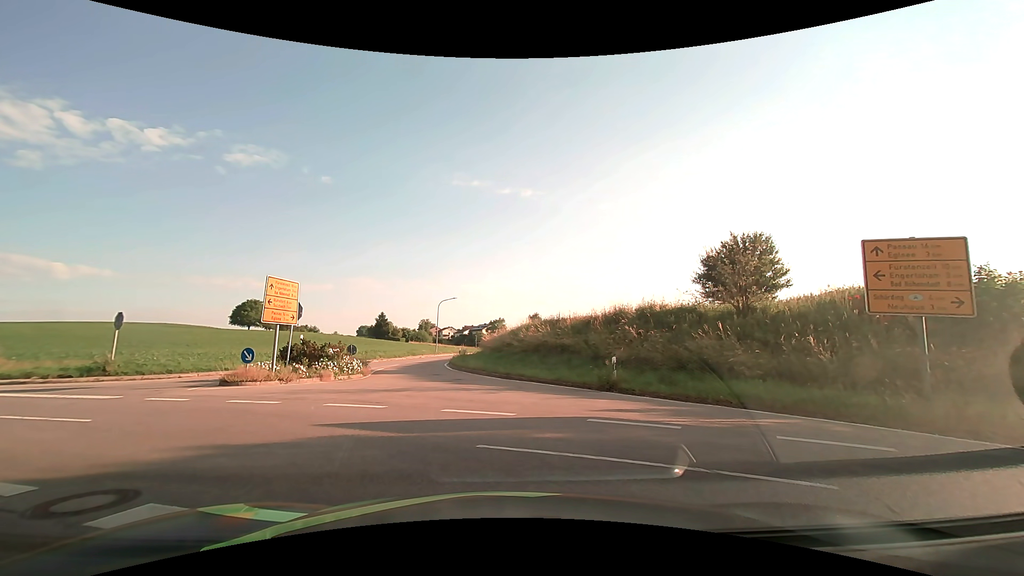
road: tertiary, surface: asphalt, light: Day
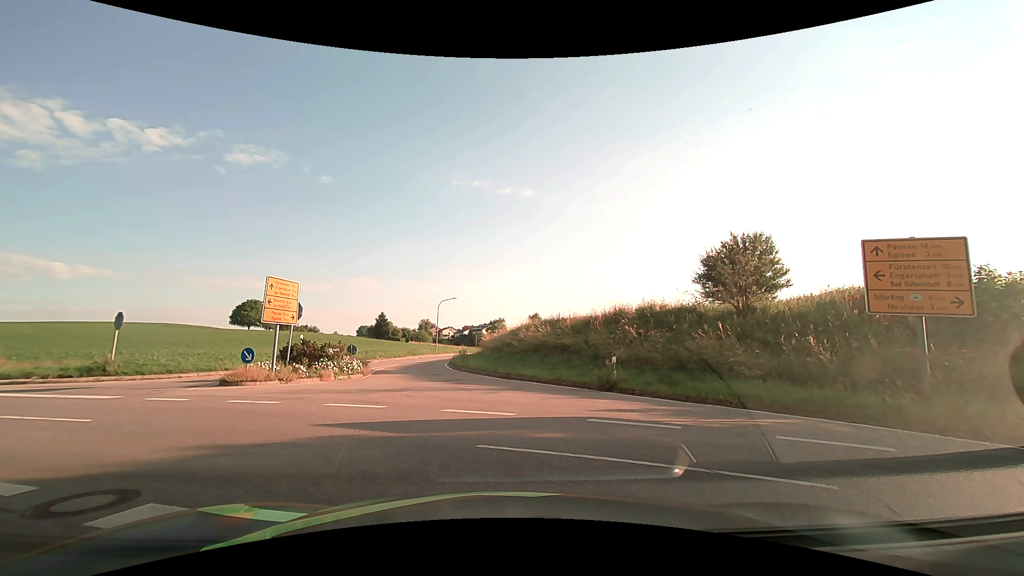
(0.0, 0.0) m; 0°
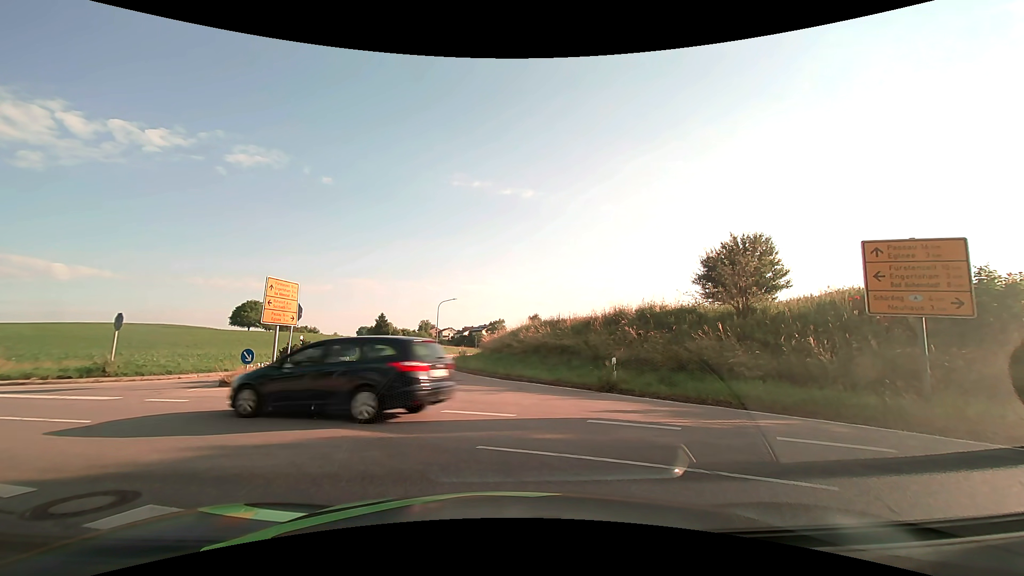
(0.0, 0.0) m; 0°
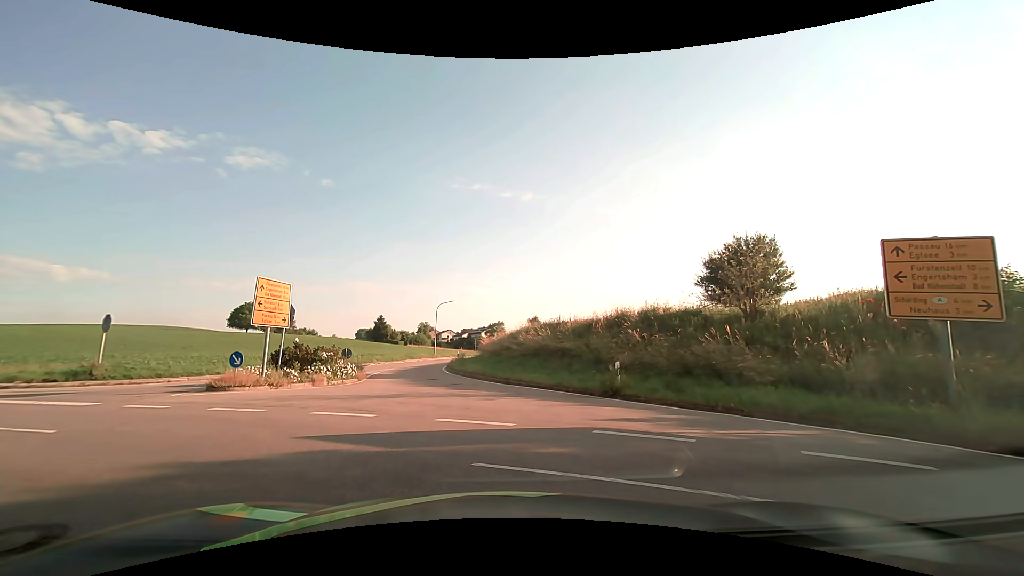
(0.0, +0.8) m; +2°
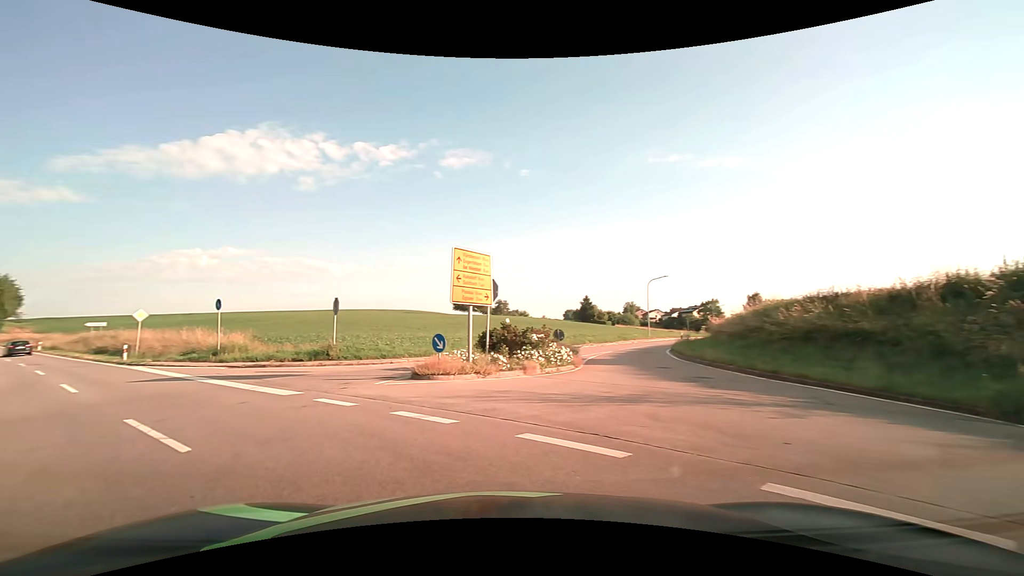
(-0.9, +5.2) m; -22°
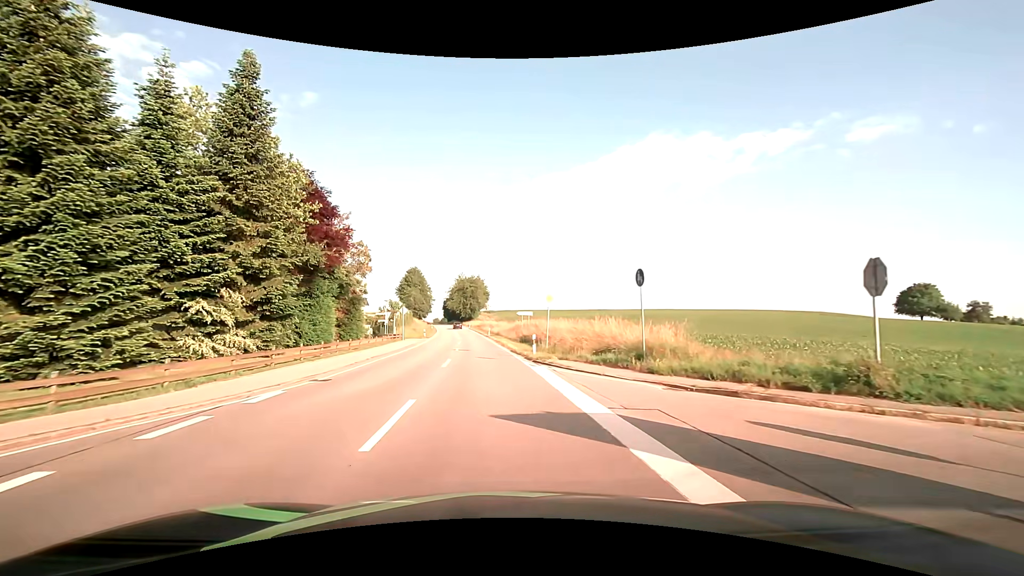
(-6.6, +12.6) m; -44°
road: secondary
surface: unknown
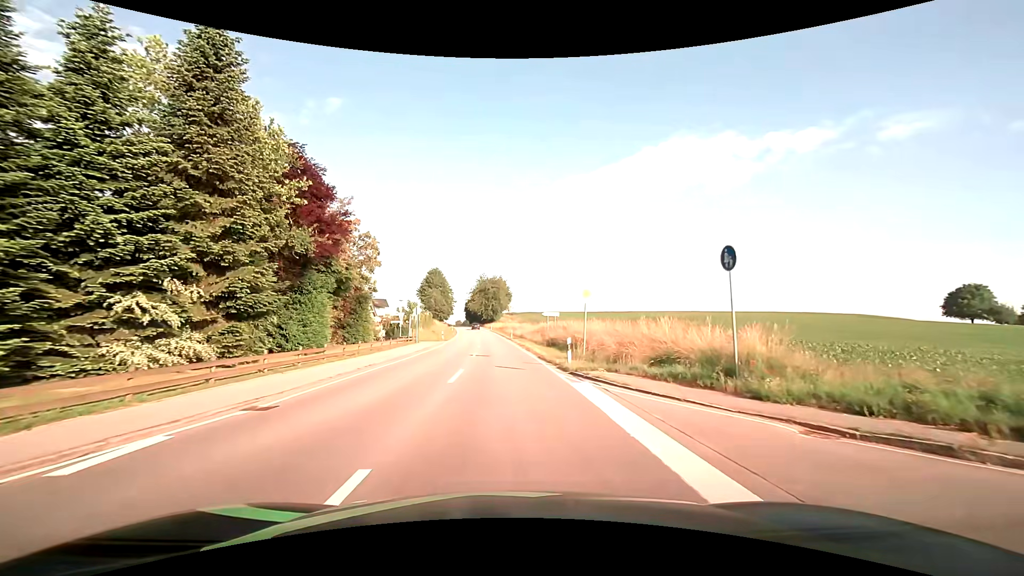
(-0.1, +4.9) m; -2°
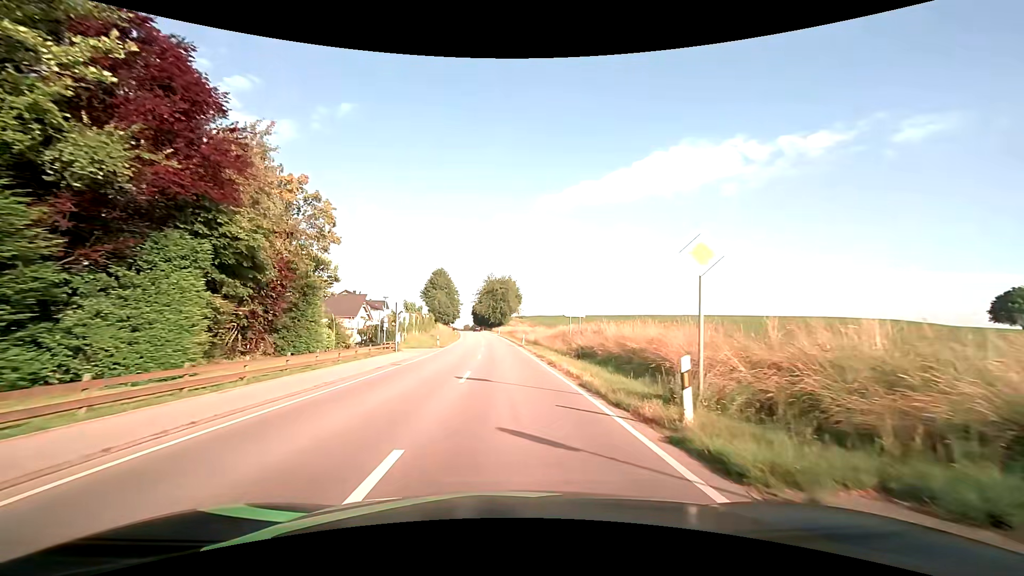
(-0.2, +11.5) m; -2°
(0, +10) (0, +20) (0, +30) (0, +40) (-1, +50) (-1, +60) (-2, +70) (-2, +80) (-3, +90) (-4, +100) m
